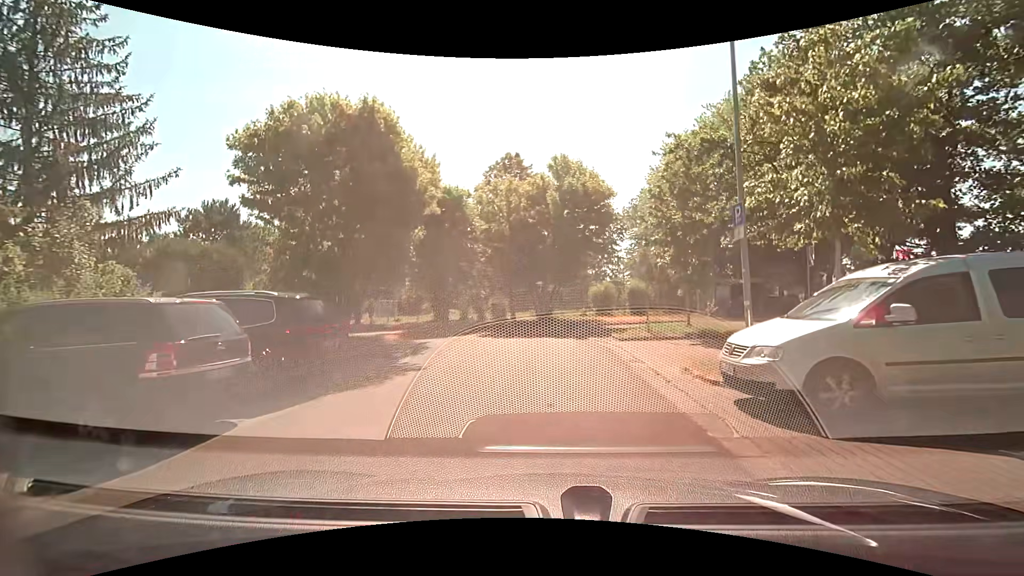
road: residential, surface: asphalt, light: Day
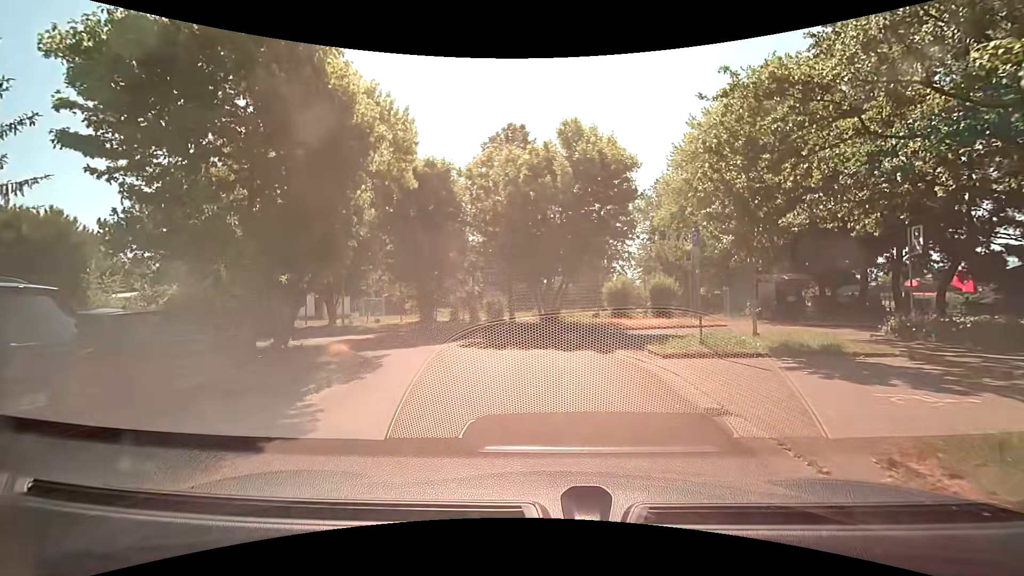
(0.0, +5.3) m; 0°
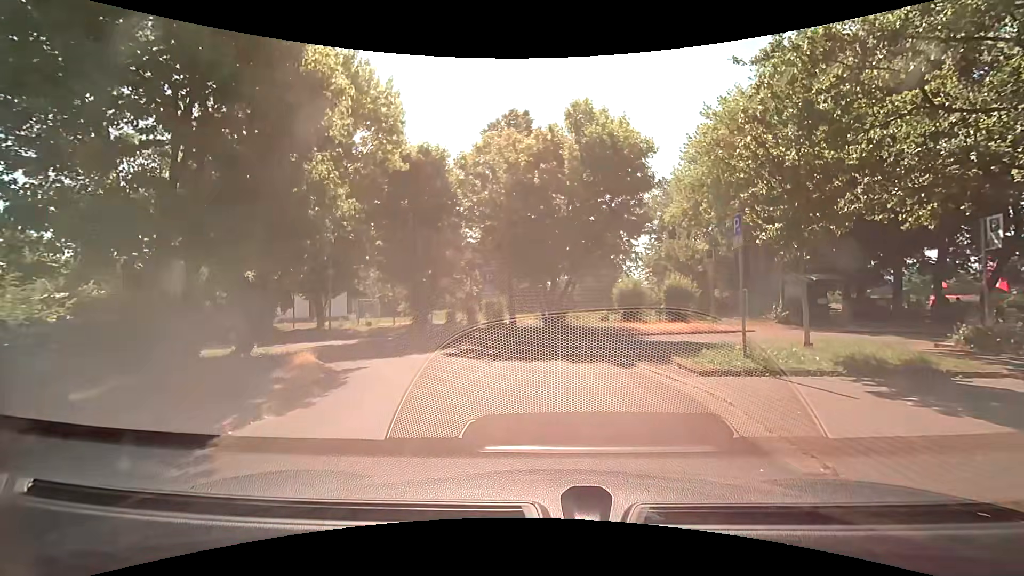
(0.0, +2.3) m; -1°
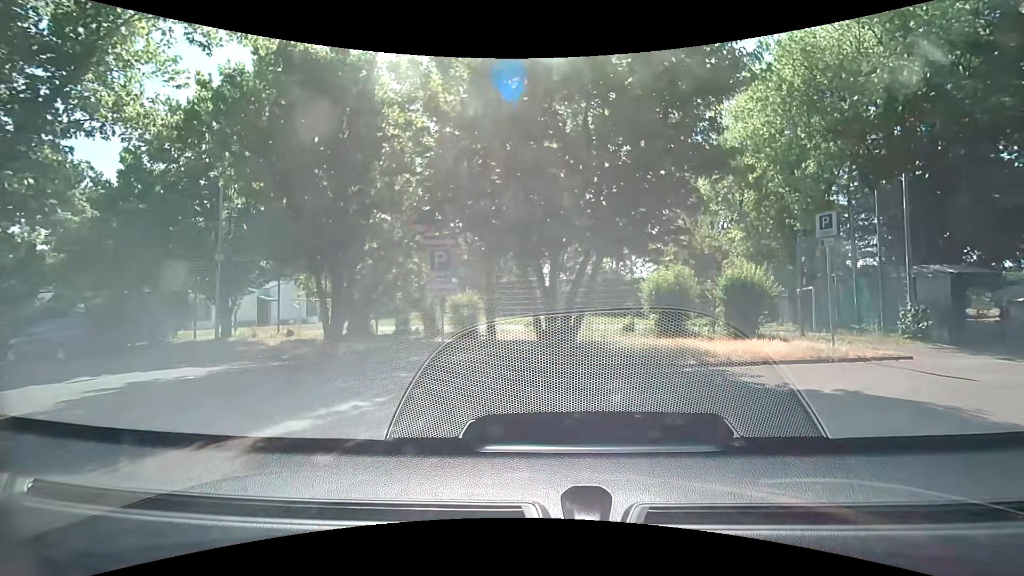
(-0.1, +8.5) m; 0°
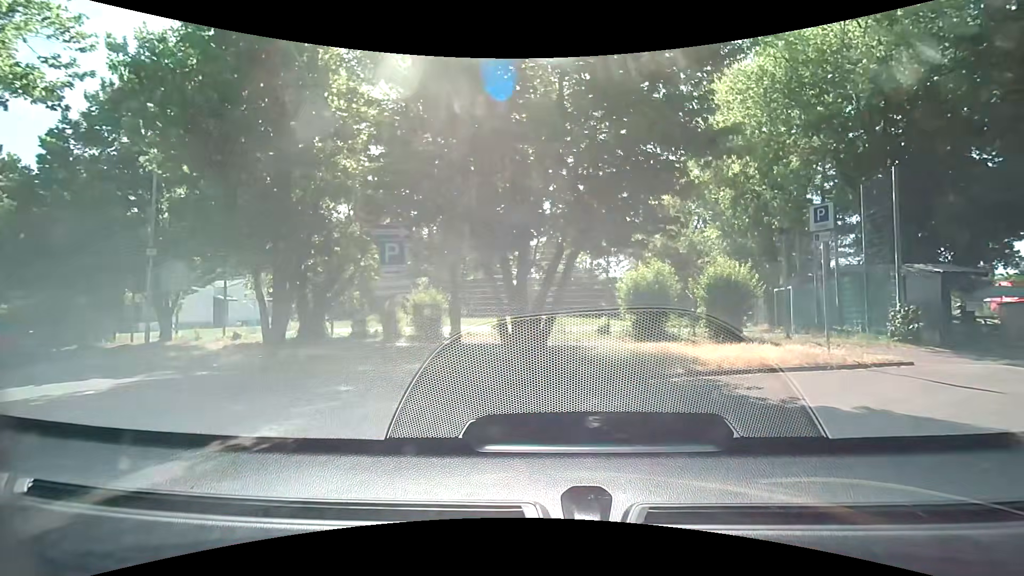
(0.0, +1.4) m; +3°
